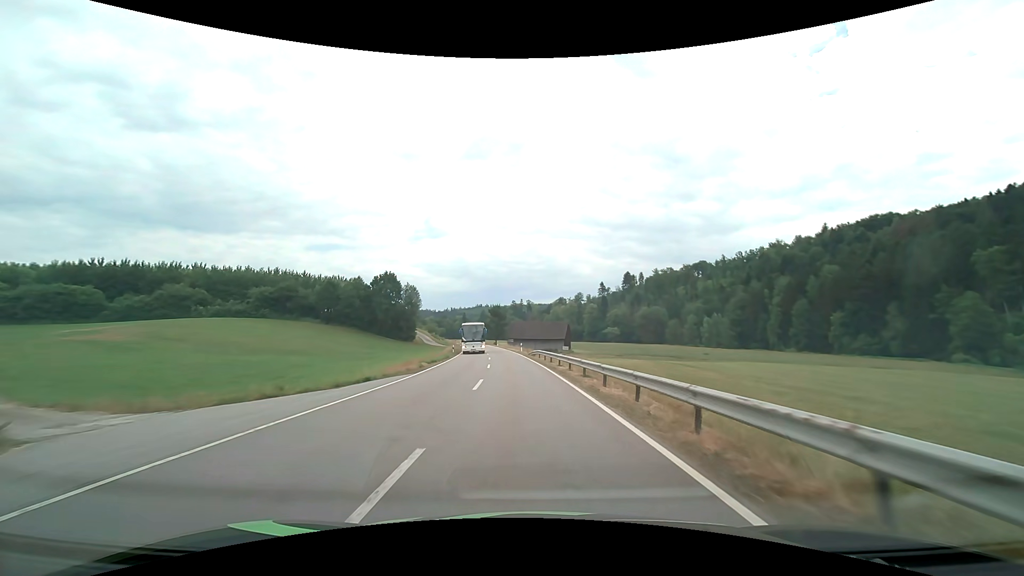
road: tertiary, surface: asphalt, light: Day
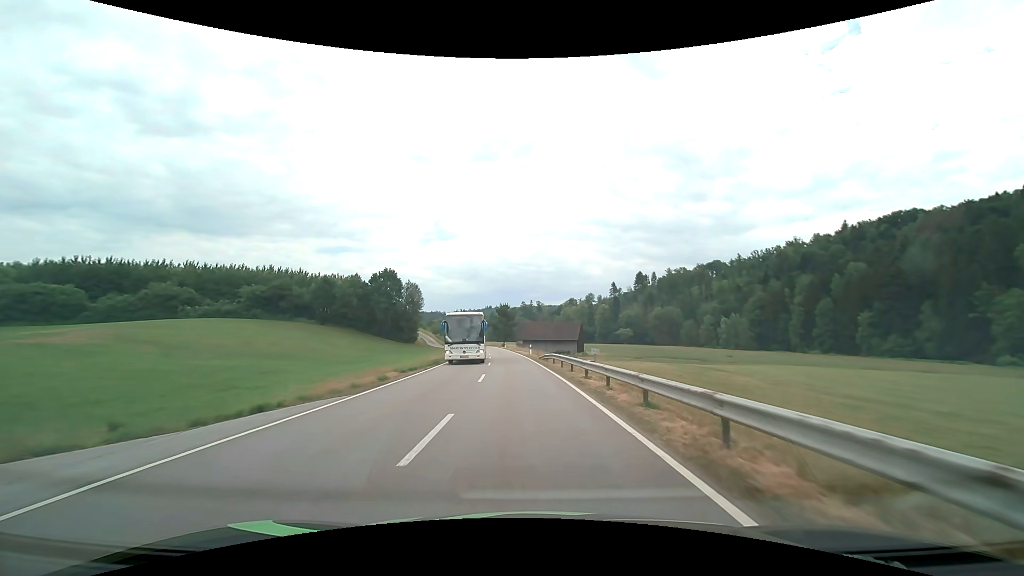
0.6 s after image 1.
(-0.1, +9.2) m; -1°
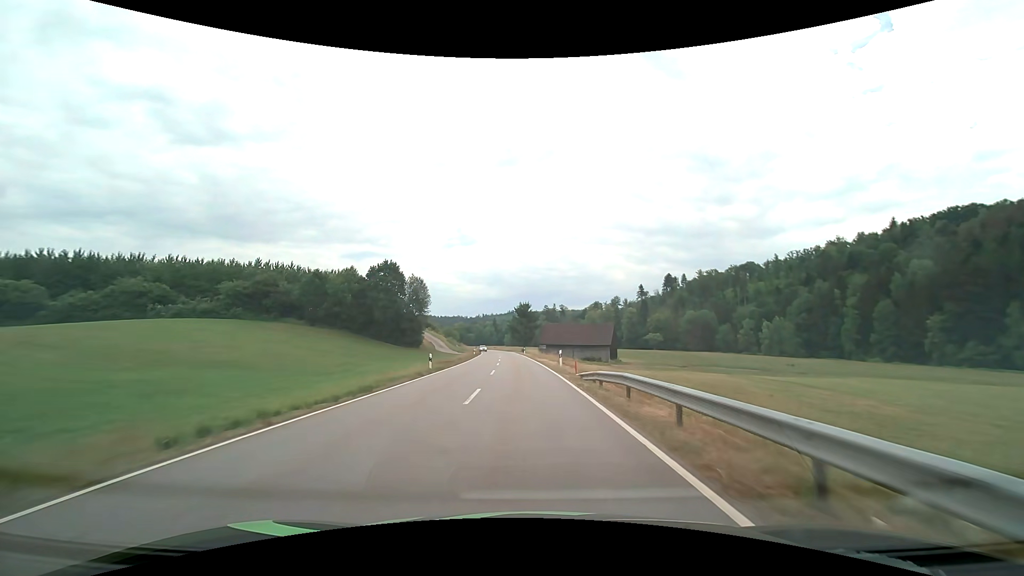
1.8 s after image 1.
(-0.4, +18.2) m; -3°
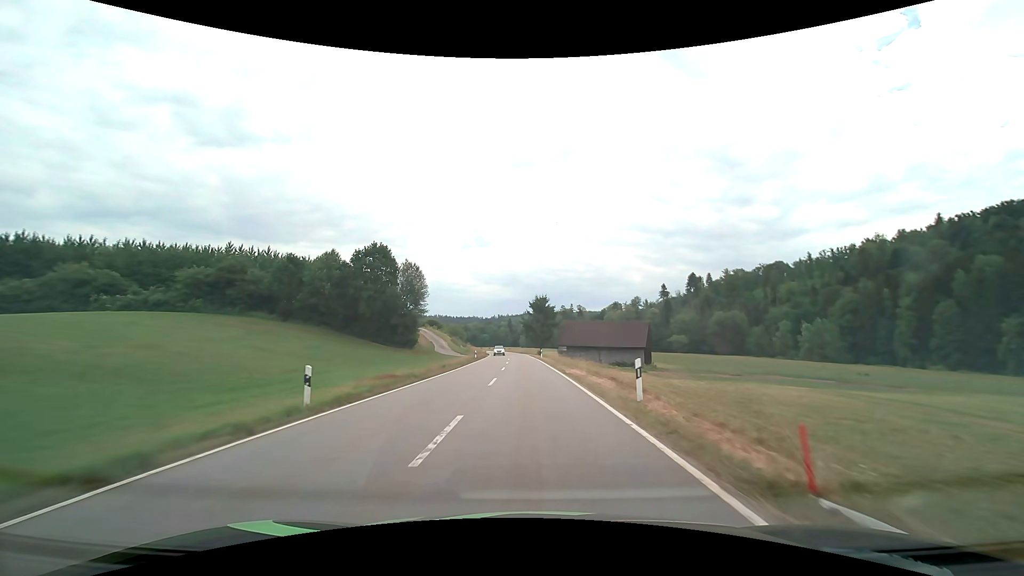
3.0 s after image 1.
(-0.3, +18.3) m; -2°
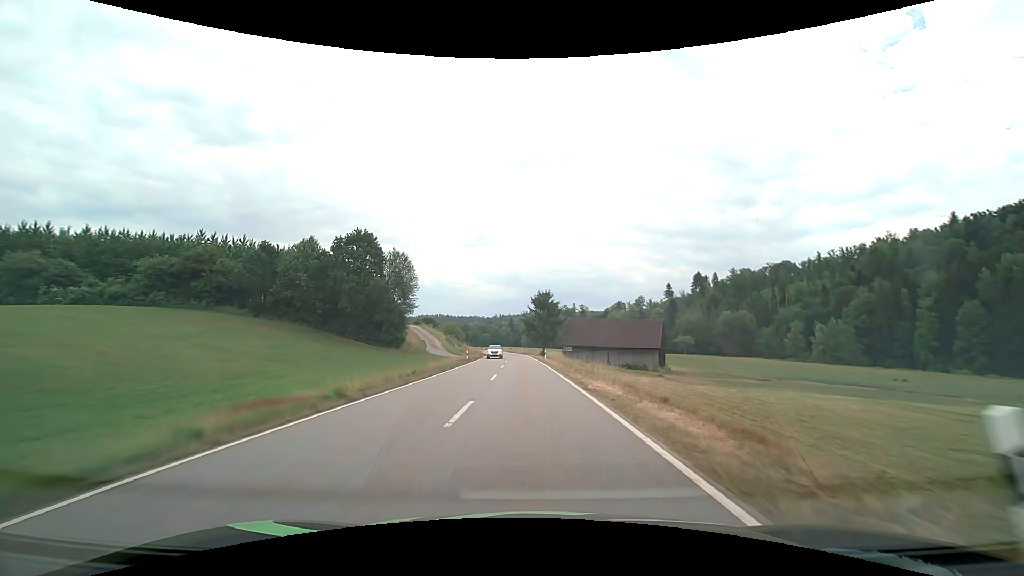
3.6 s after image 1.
(0.0, +9.2) m; 0°
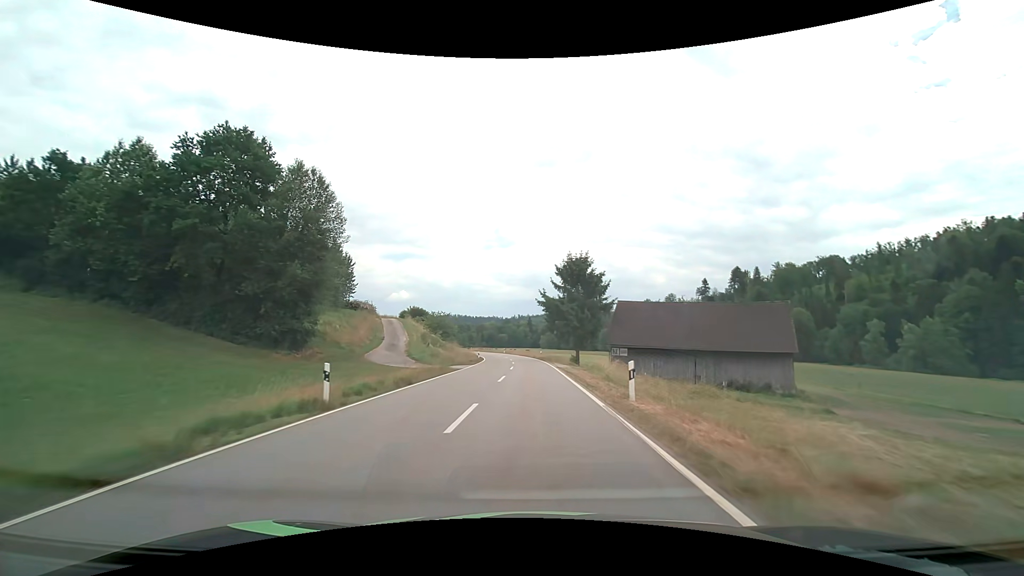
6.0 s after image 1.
(-0.5, +37.1) m; -2°
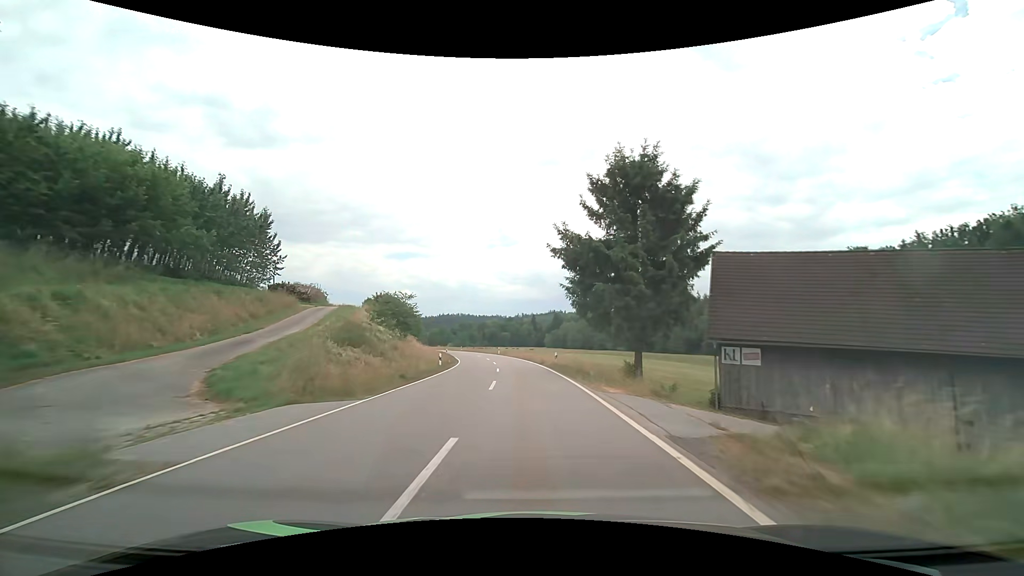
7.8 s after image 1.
(-0.2, +28.9) m; 0°
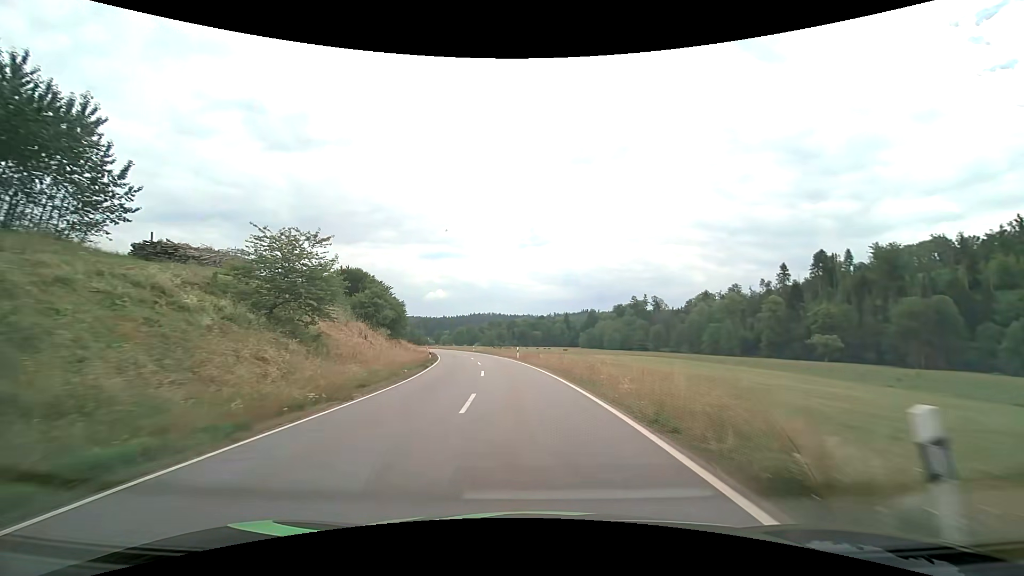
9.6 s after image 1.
(-0.7, +30.0) m; -4°
(0, +10) (-1, +20) (-1, +30) (-3, +40) (-4, +50) (-6, +60) (-8, +69) (-11, +79) (-13, +89) (-16, +98) m
